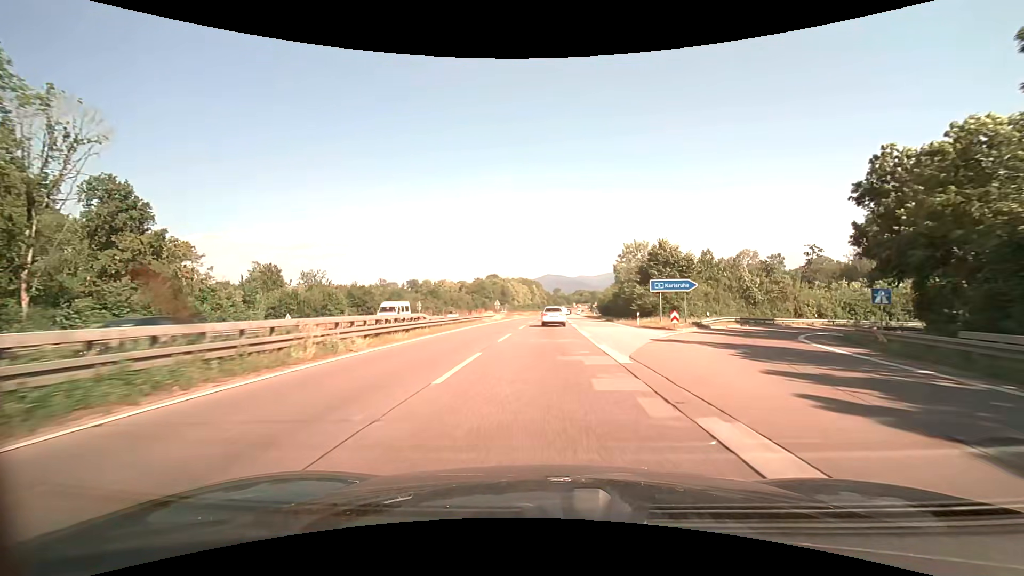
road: trunk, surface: asphalt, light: Day
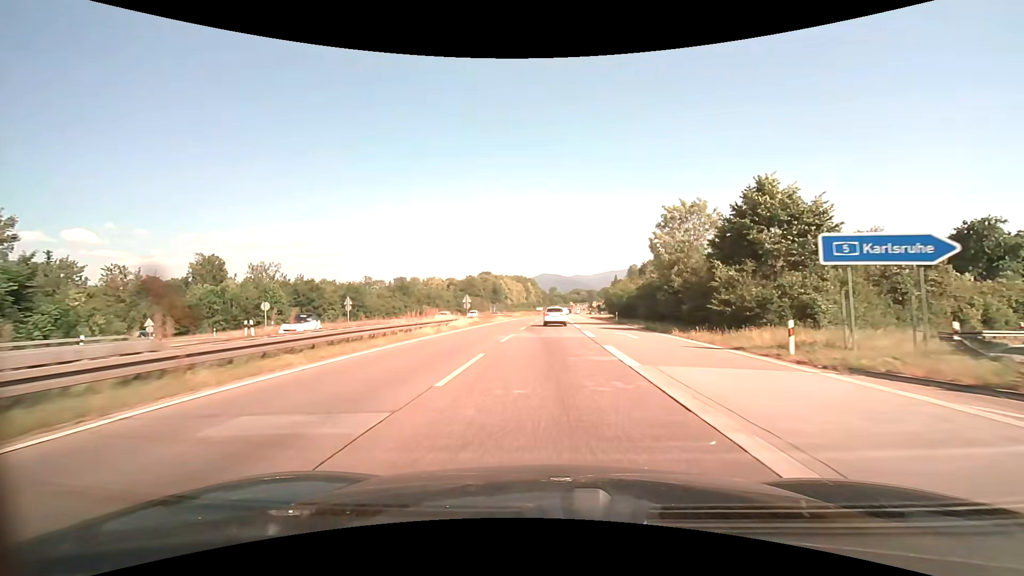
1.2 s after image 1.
(+0.1, +24.7) m; 0°
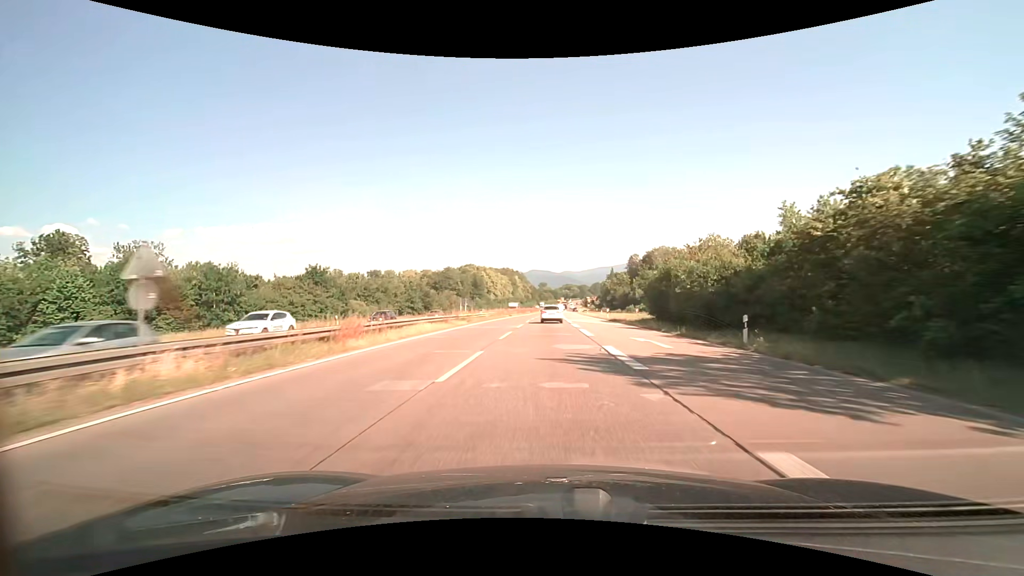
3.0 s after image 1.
(+0.4, +36.6) m; +1°
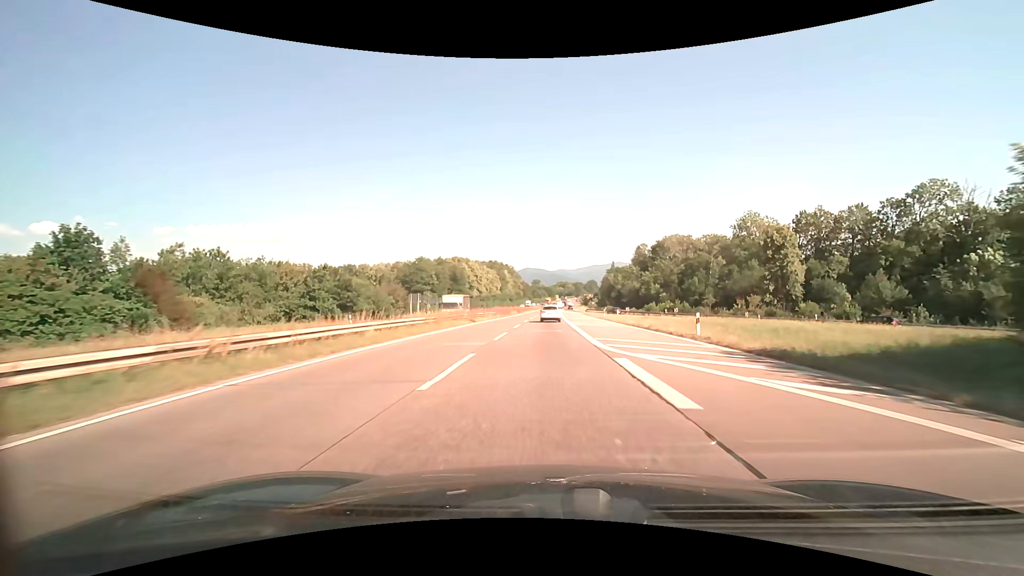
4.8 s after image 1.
(+0.1, +36.0) m; 0°
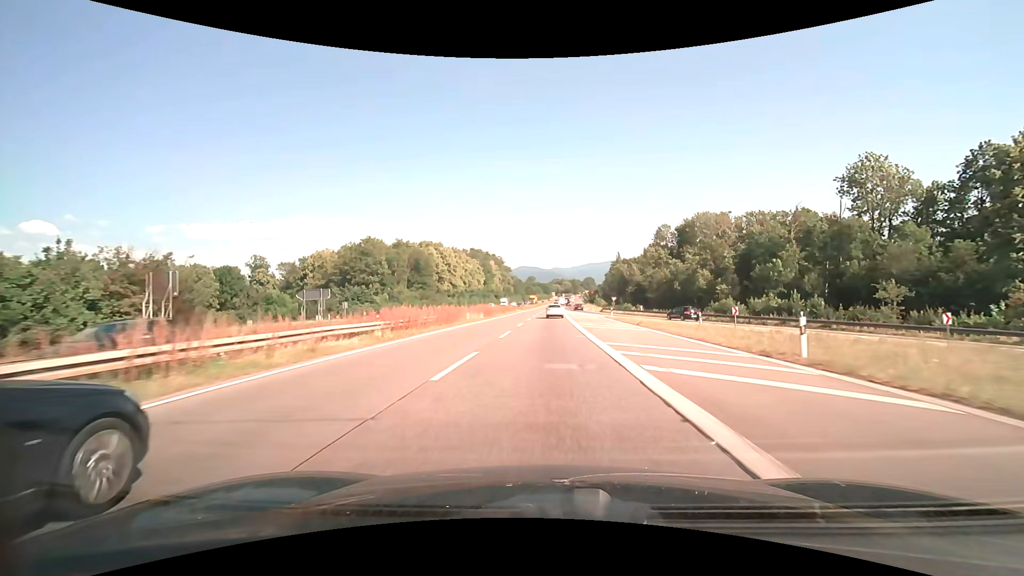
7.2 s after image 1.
(+0.3, +47.8) m; +1°
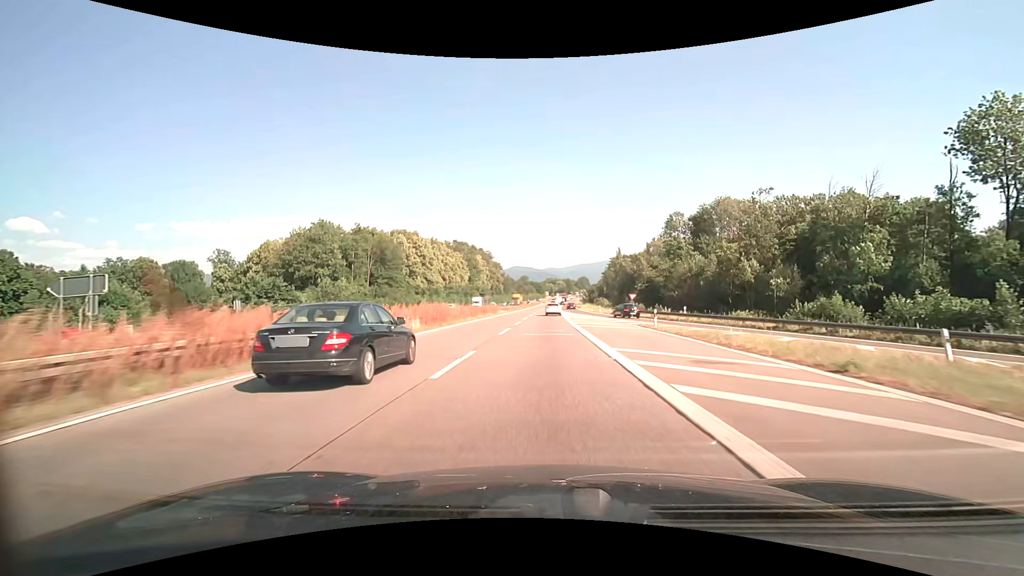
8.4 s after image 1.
(+0.1, +23.8) m; +1°
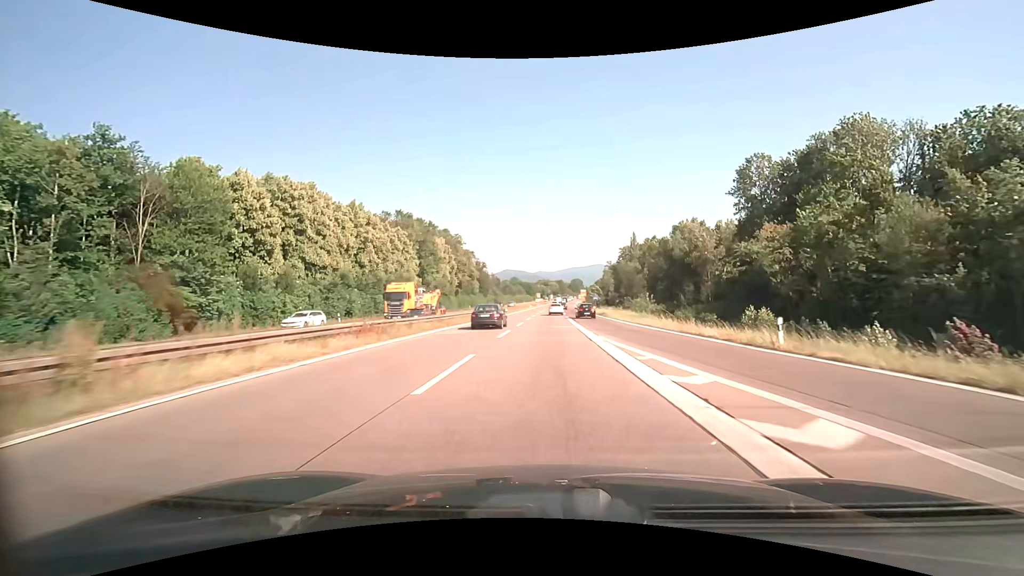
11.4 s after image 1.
(+0.4, +60.7) m; +1°
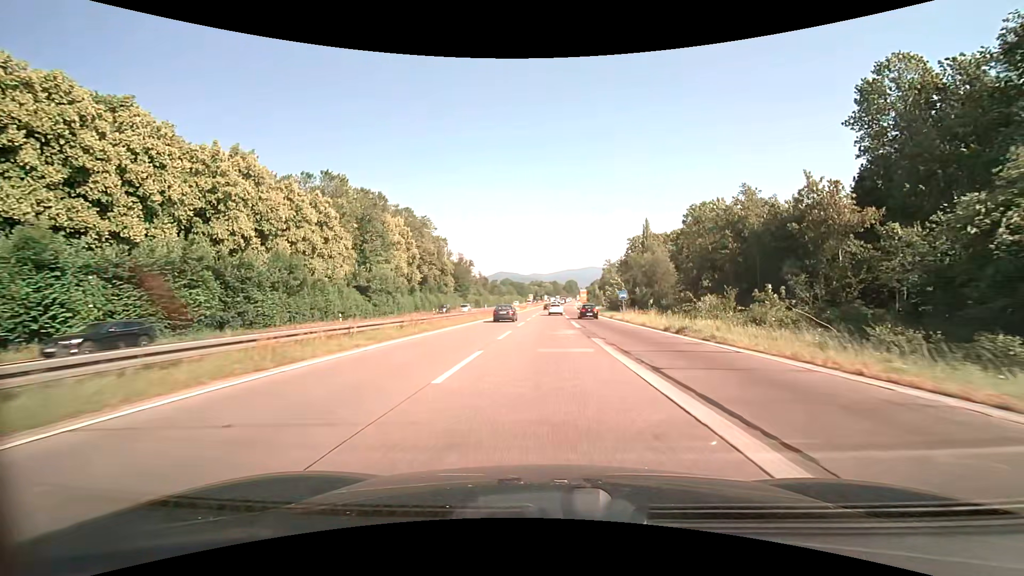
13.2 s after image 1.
(+0.2, +36.0) m; +1°
(0, +10) (0, +20) (0, +30) (0, +40) (0, +50) (+1, +60) (+1, +70) (+1, +80) (+1, +90) (+2, +100) m
